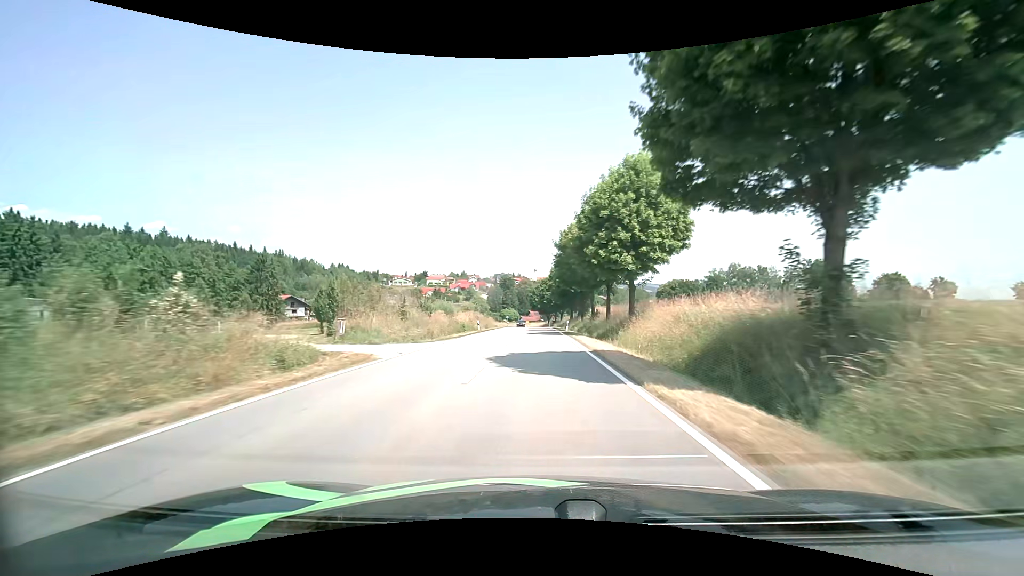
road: tertiary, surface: asphalt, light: Day
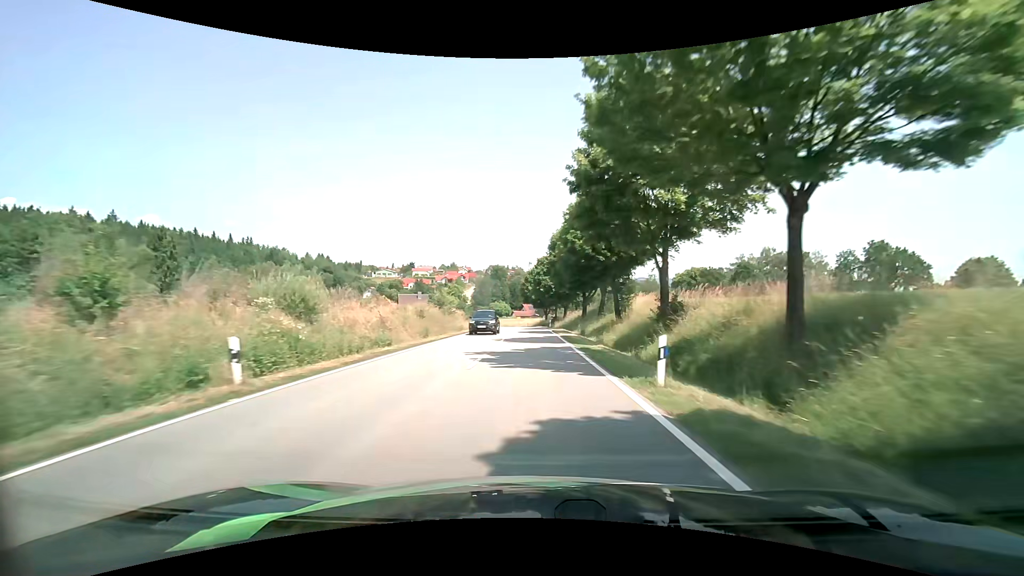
(+0.2, +34.8) m; 0°
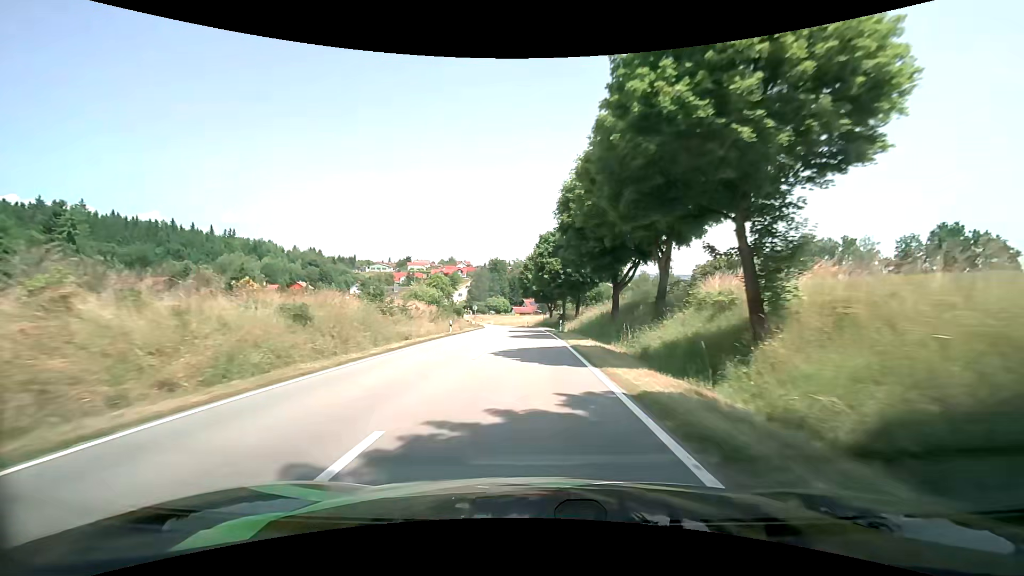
(+0.1, +22.5) m; 0°
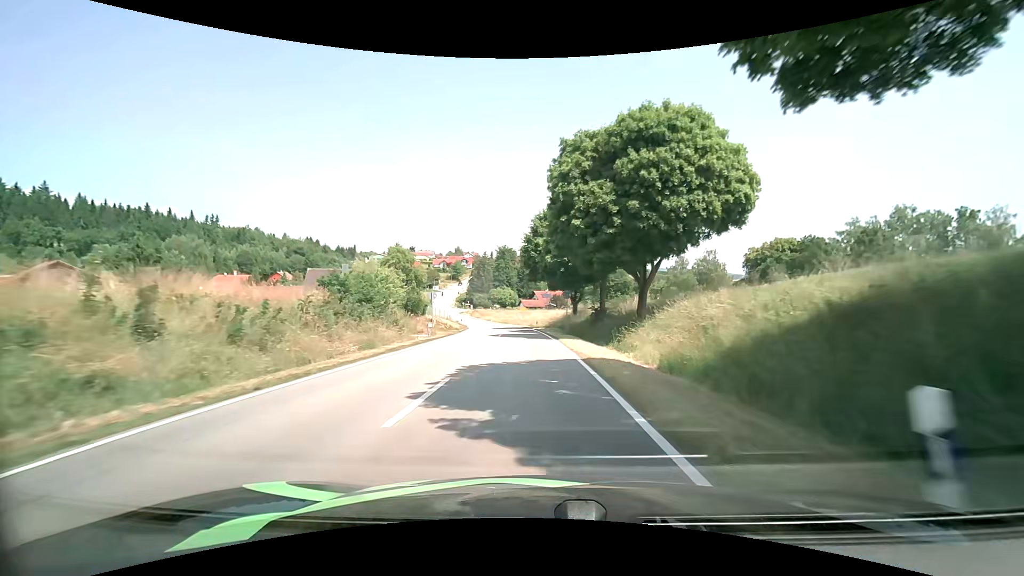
(-0.4, +32.5) m; -1°
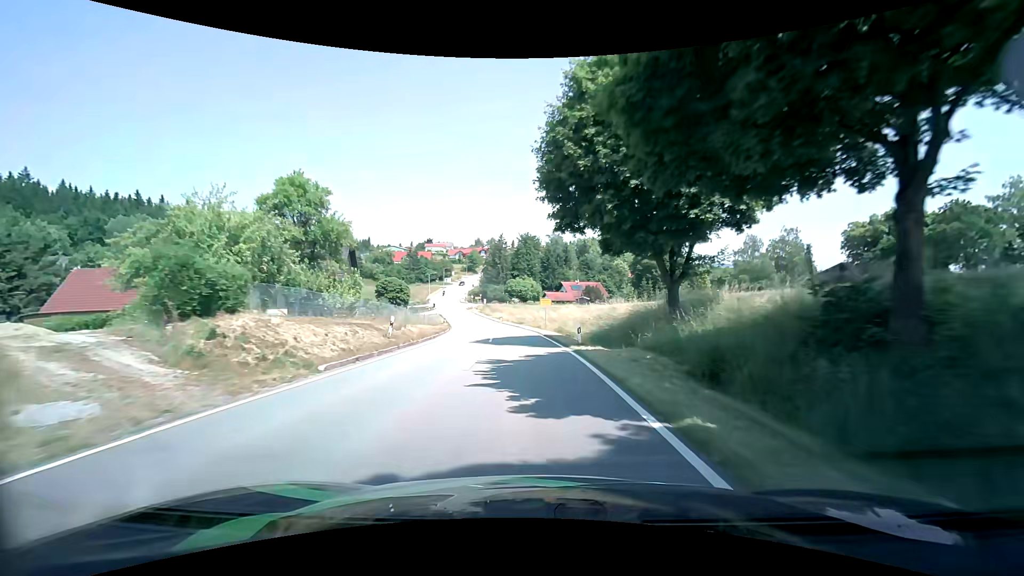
(-0.7, +31.1) m; -3°
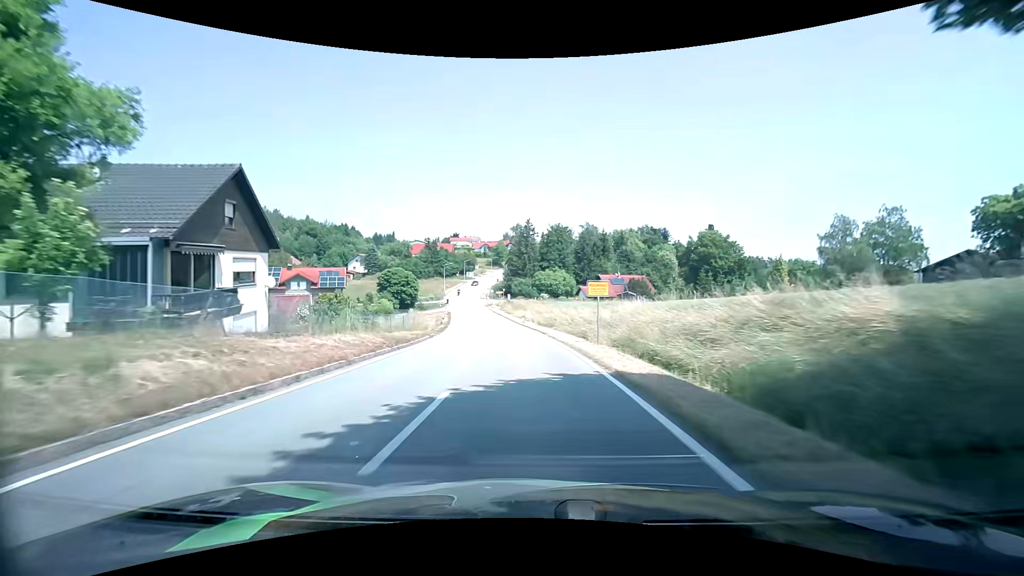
(-0.6, +20.2) m; -3°
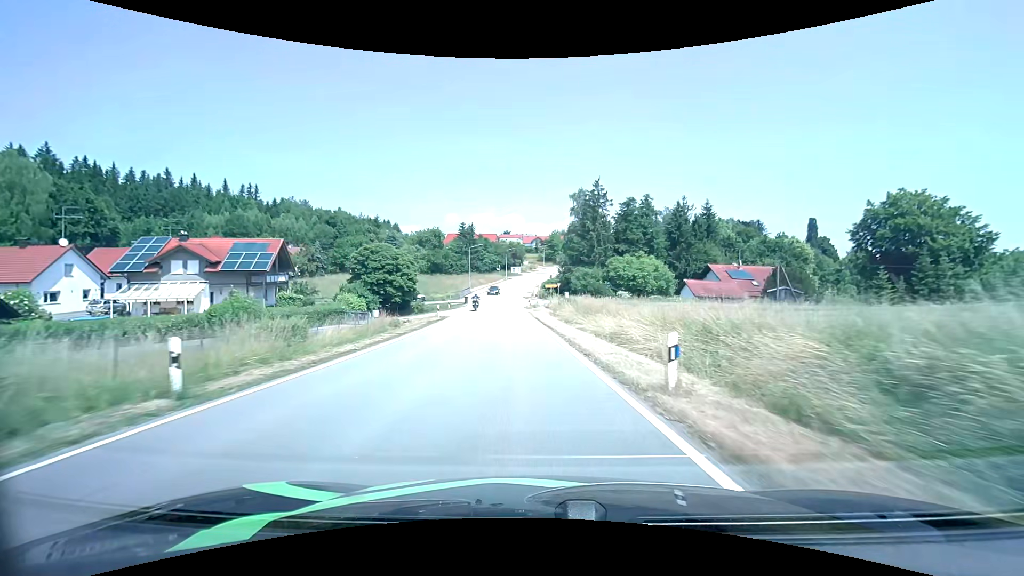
(-2.7, +40.6) m; -6°
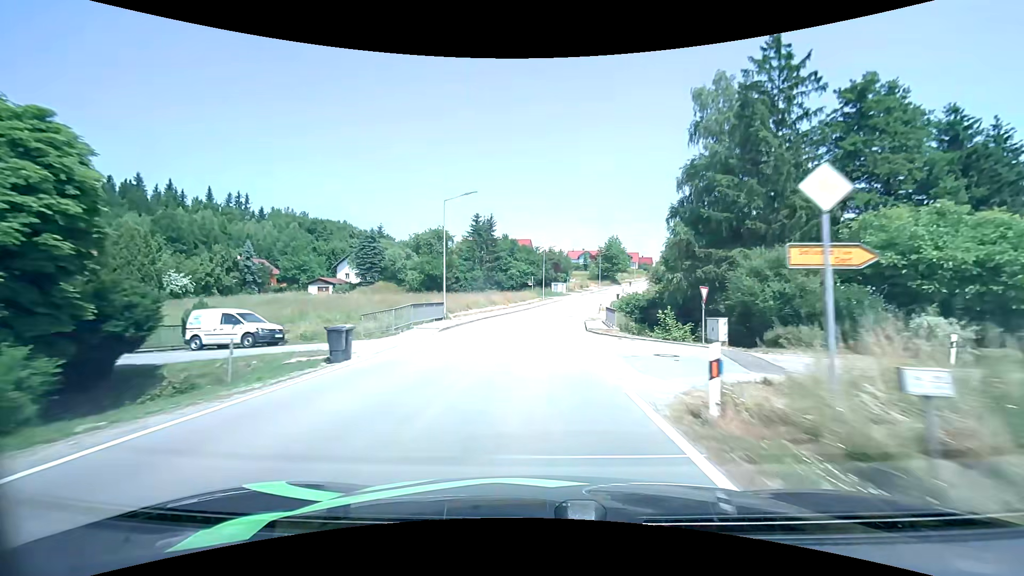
(-2.9, +49.7) m; -5°
(0, +10) (0, +20) (+1, +30) (+2, +40) (+3, +50) (+5, +60) (+7, +69) (+9, +79) (+12, +89) (+15, +98) m
